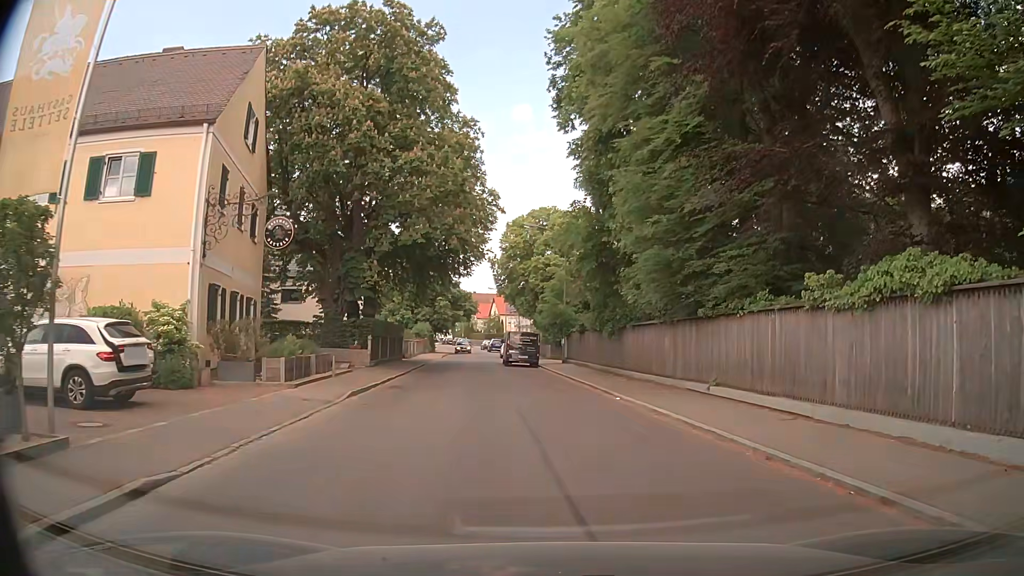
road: unclassified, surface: asphalt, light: Day
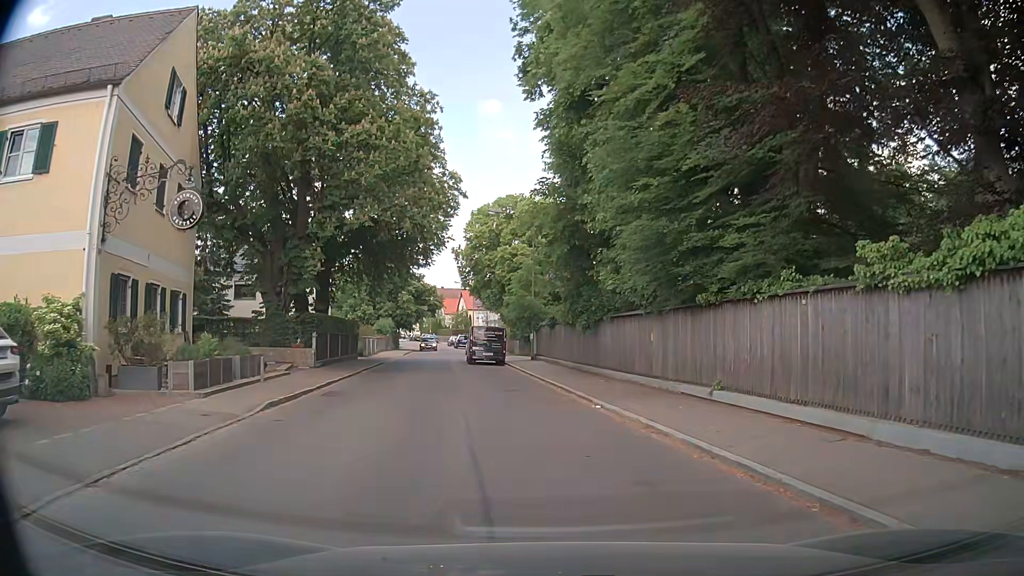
(+0.1, +3.3) m; +2°
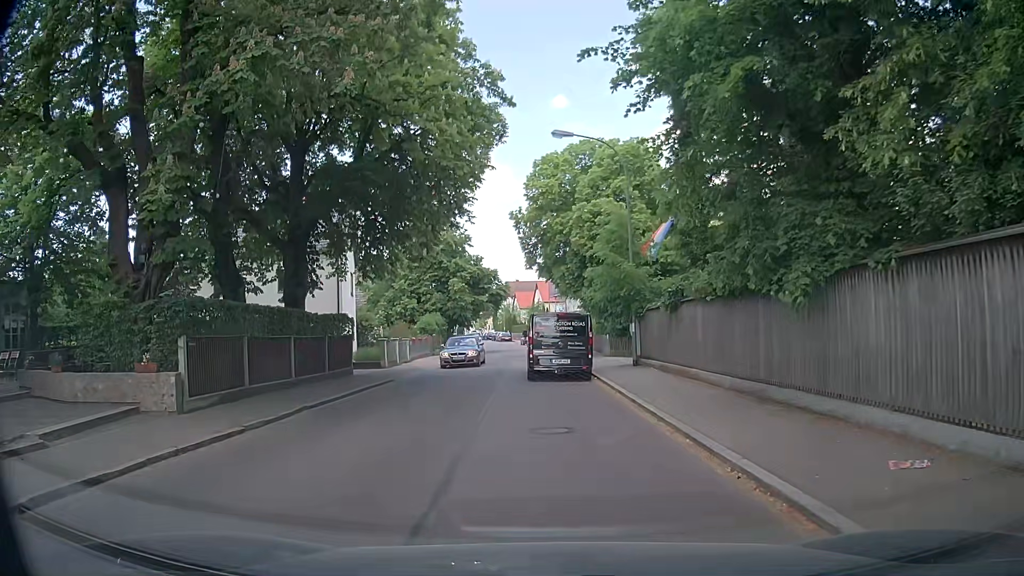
(-0.7, +14.5) m; -8°
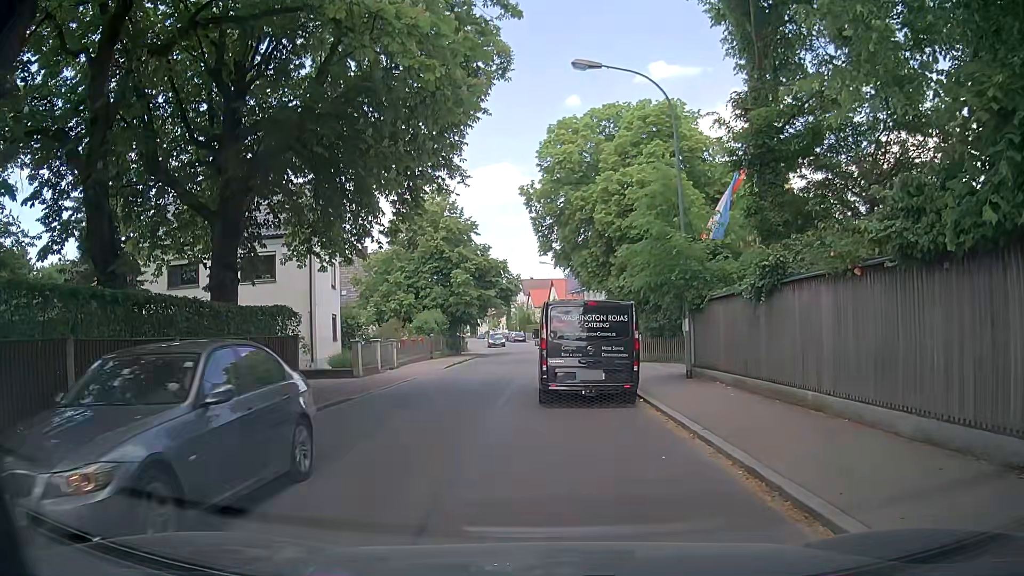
(0.0, +6.5) m; -4°
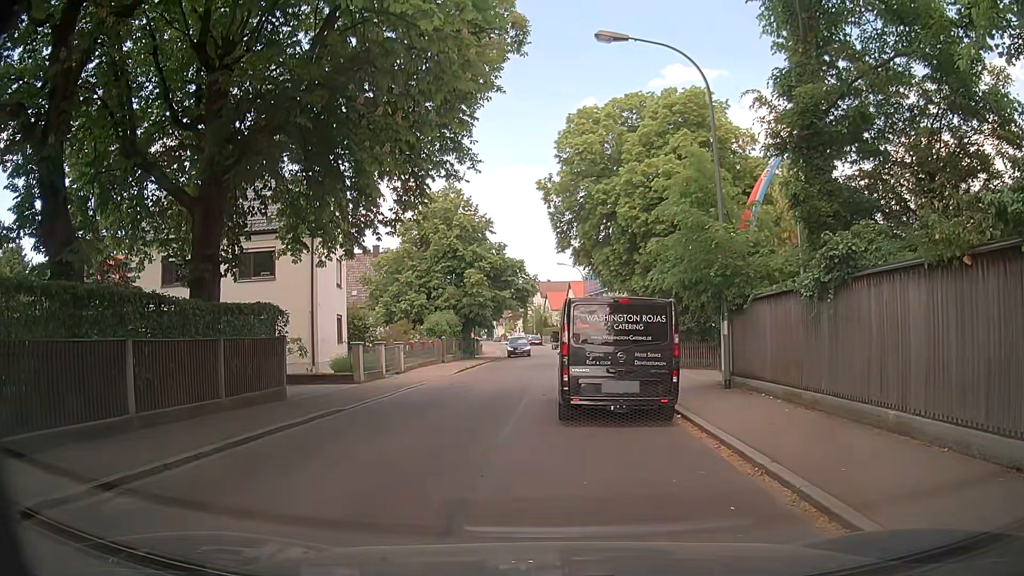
(0.0, +2.0) m; 0°
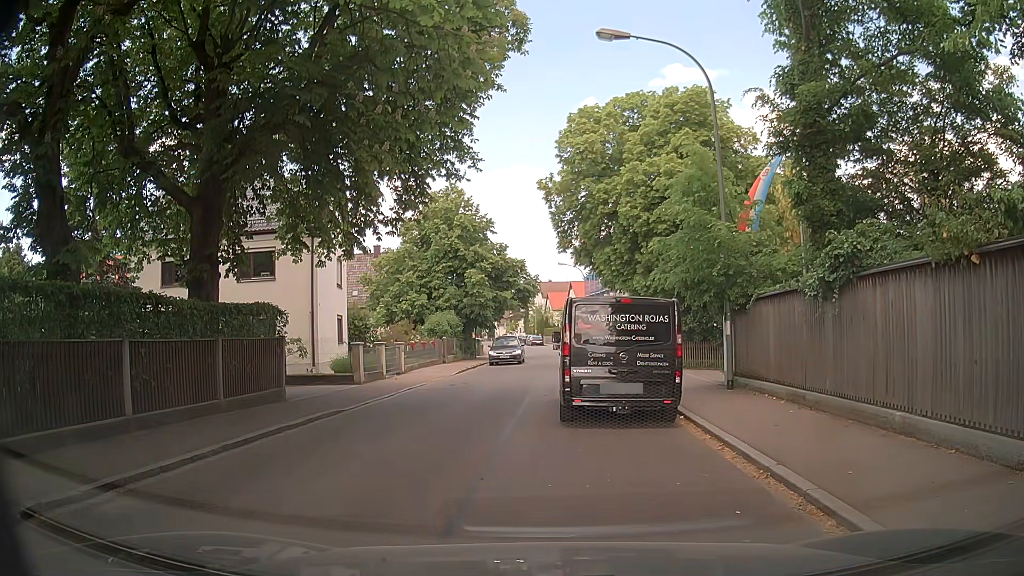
(0.0, +0.2) m; 0°
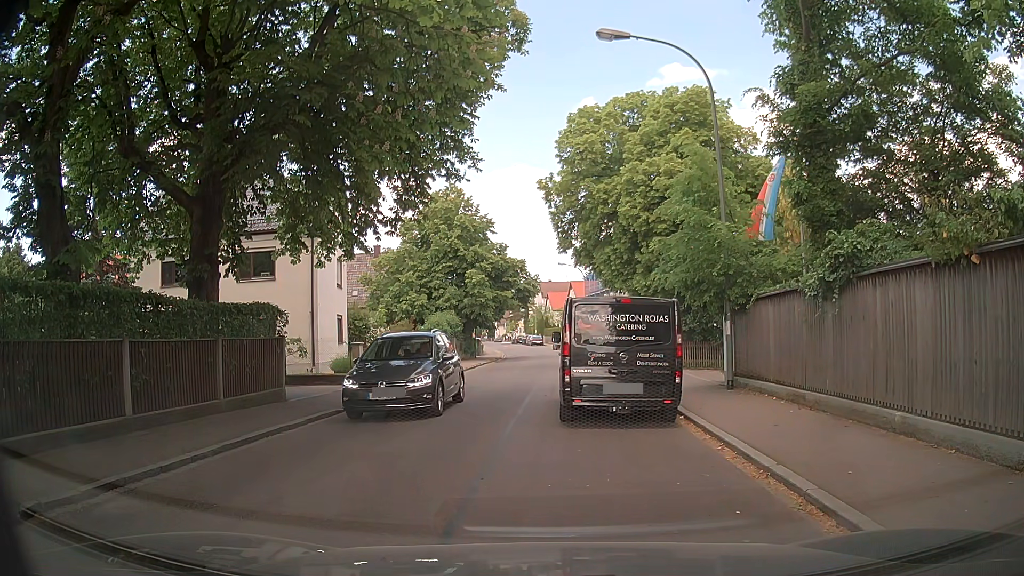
(0.0, 0.0) m; 0°
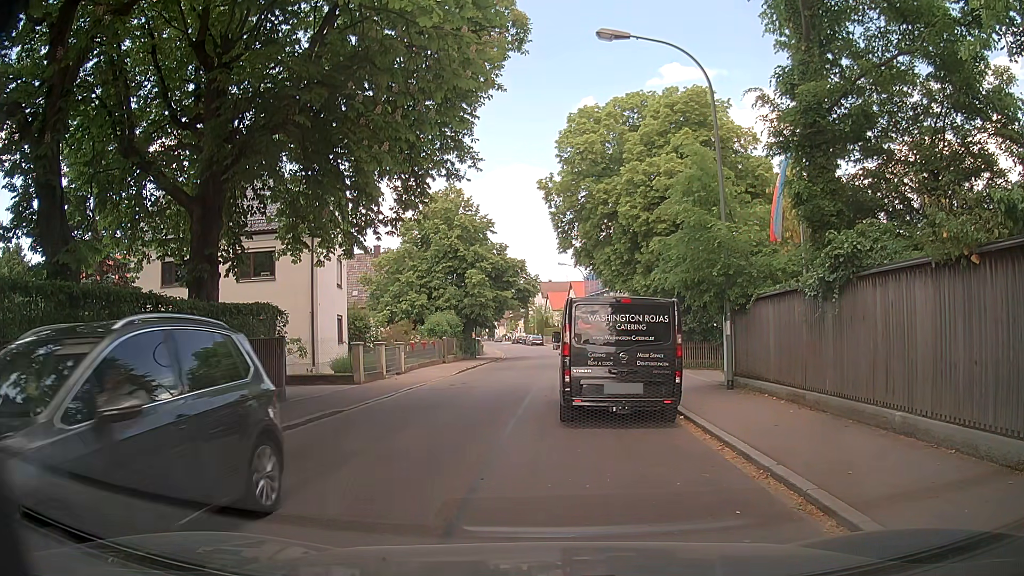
(0.0, 0.0) m; 0°
